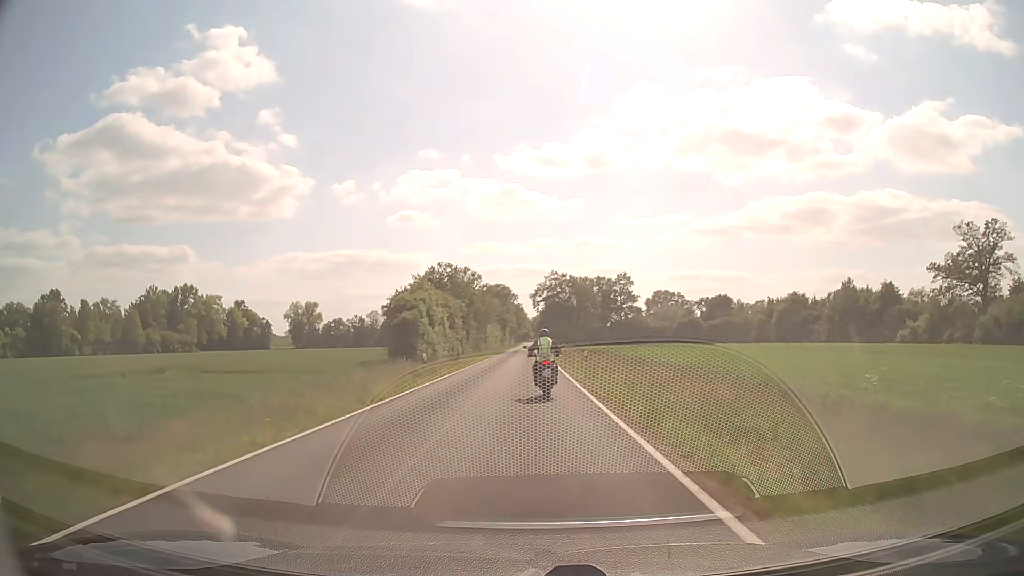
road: secondary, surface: asphalt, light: Day
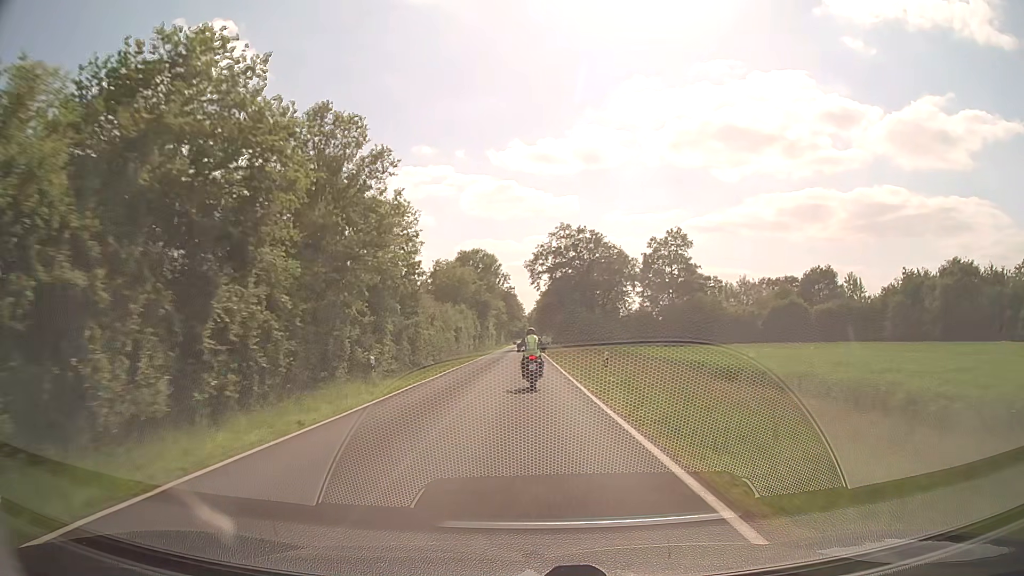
(+0.1, +59.6) m; 0°
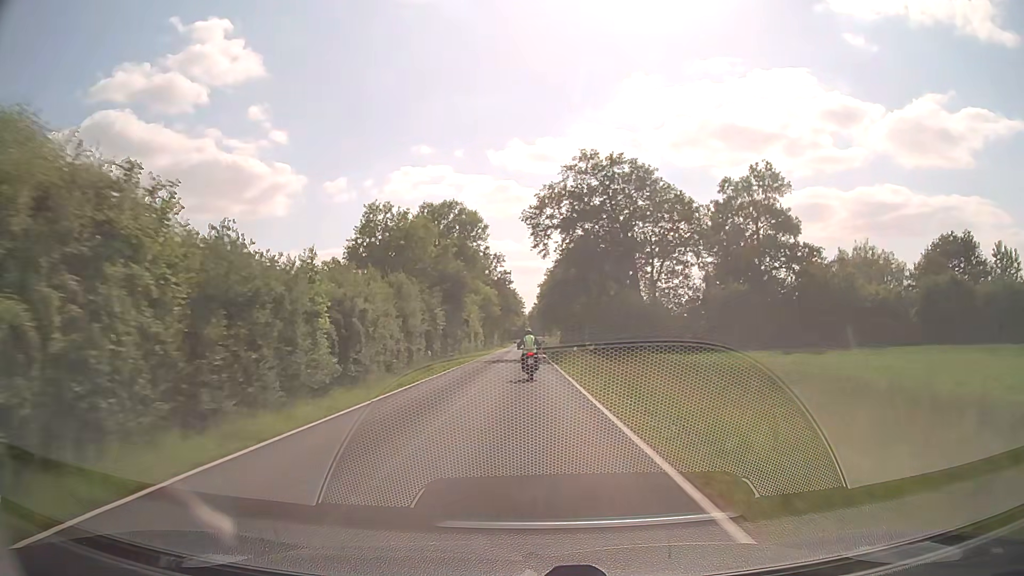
(0.0, +37.5) m; 0°
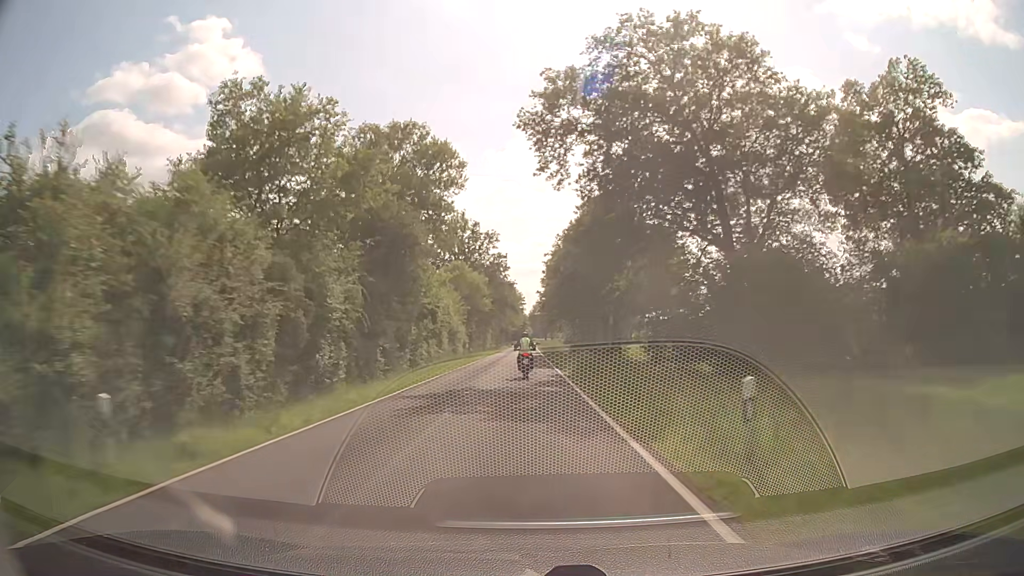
(-0.1, +26.2) m; 0°
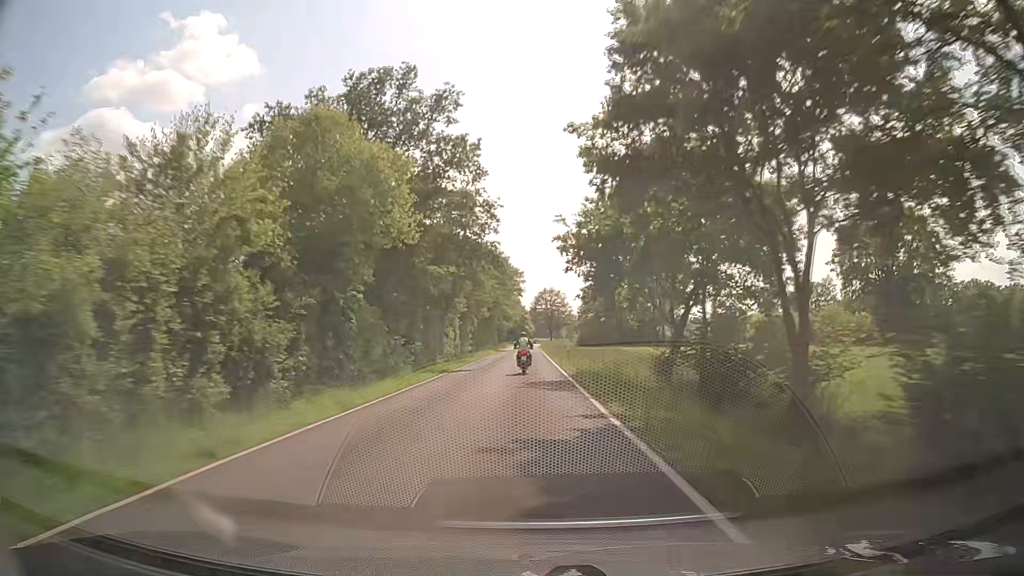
(-0.1, +54.7) m; -1°
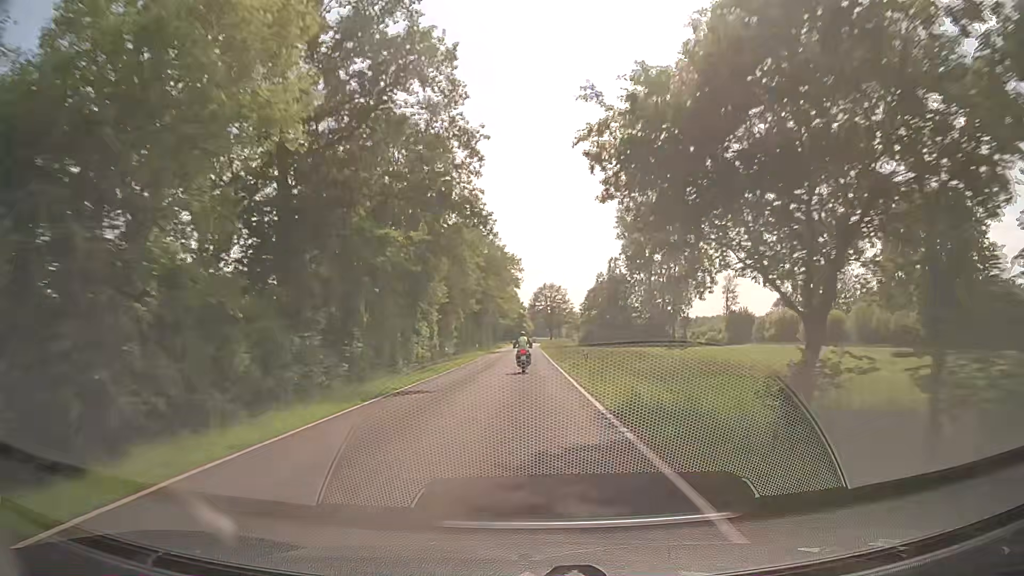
(+0.1, +14.0) m; 0°
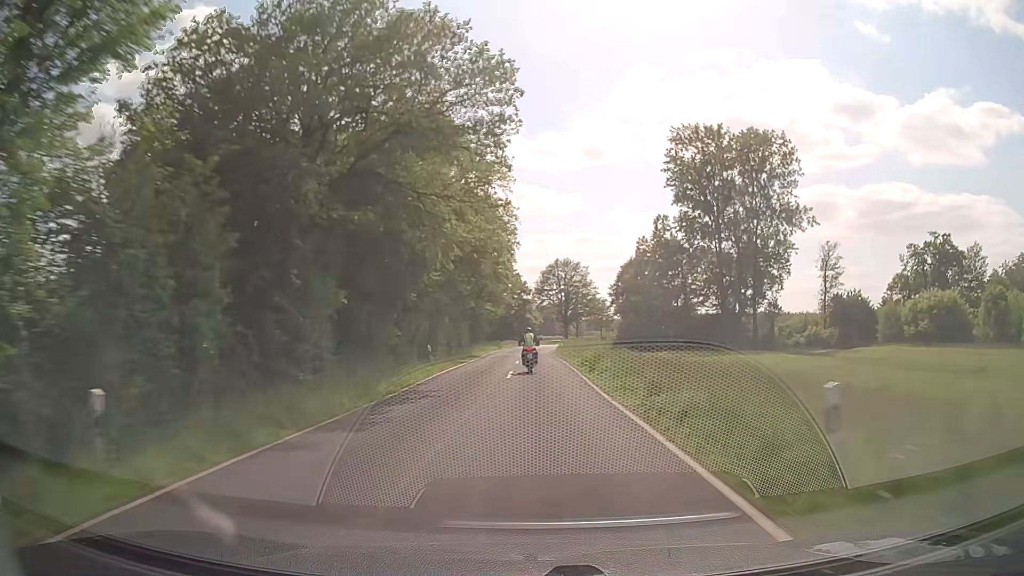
(0.0, +56.0) m; 0°
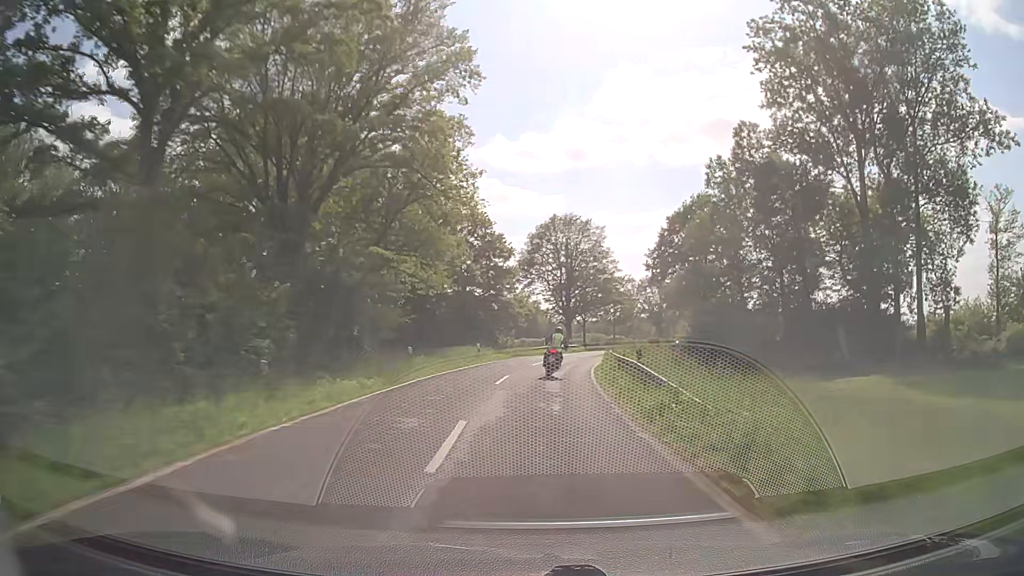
(0.0, +50.9) m; +1°
(0, +10) (+1, +20) (+2, +30) (+3, +40) (+6, +50) (+8, +59) (+11, +69) (+14, +78) (+17, +88) (+20, +98) m
